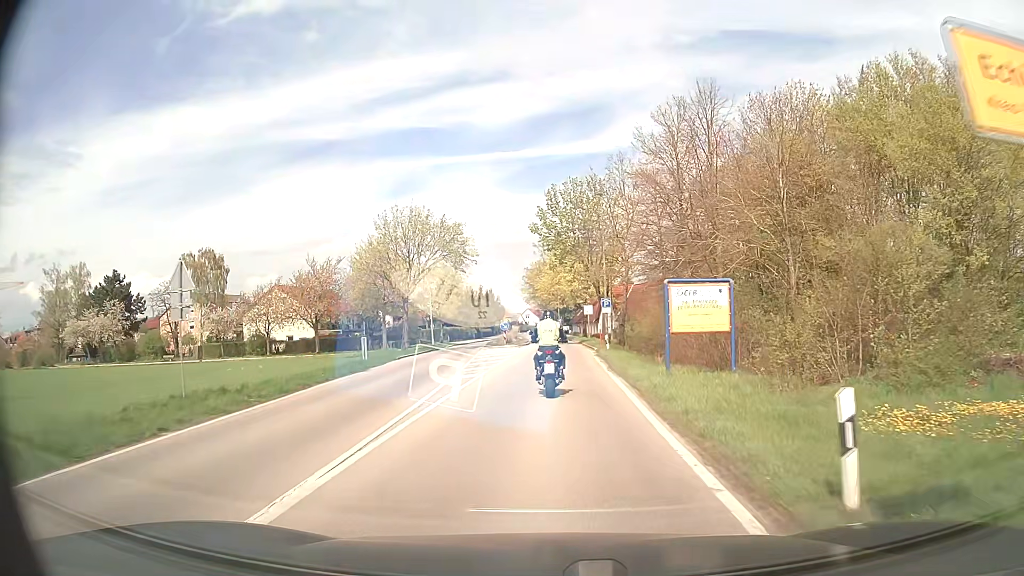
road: secondary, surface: asphalt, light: Day
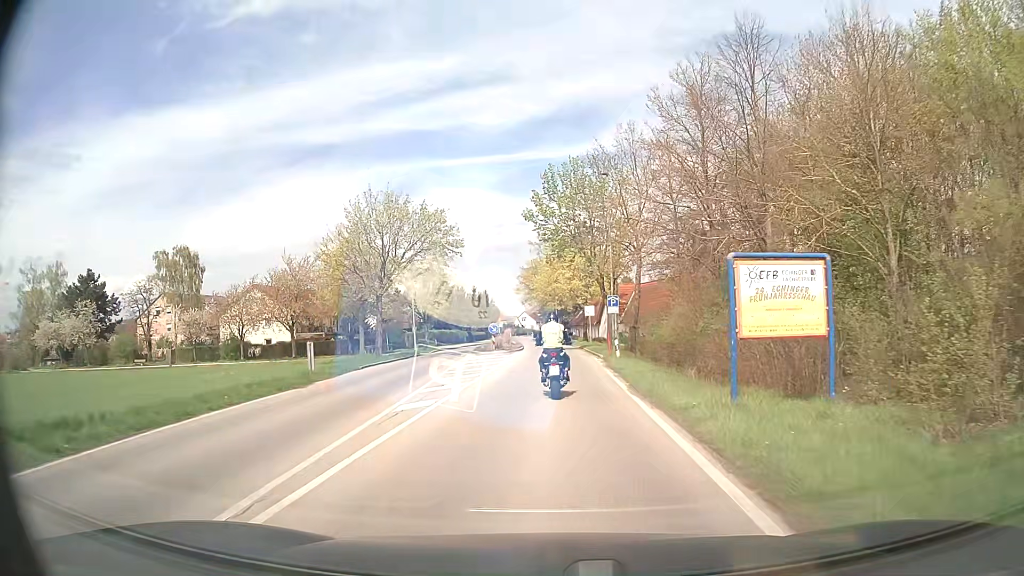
(0.0, +6.8) m; 0°
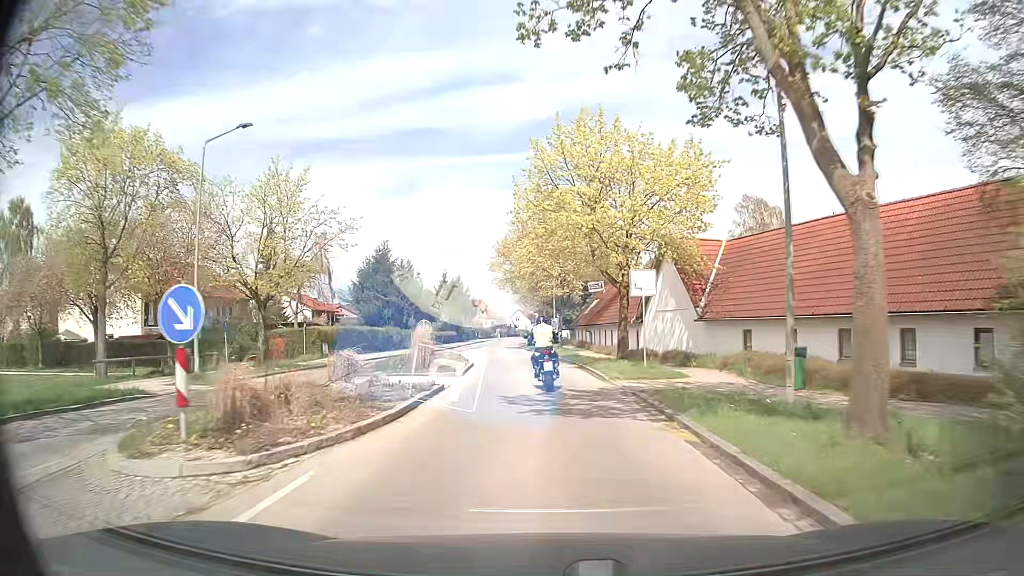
(+0.3, +35.4) m; 0°
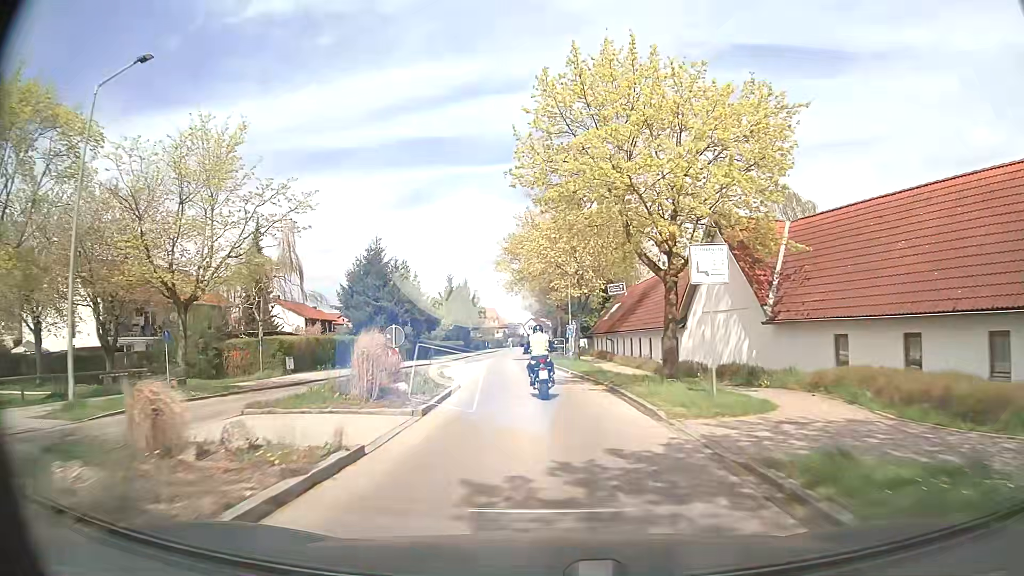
(0.0, +7.6) m; 0°
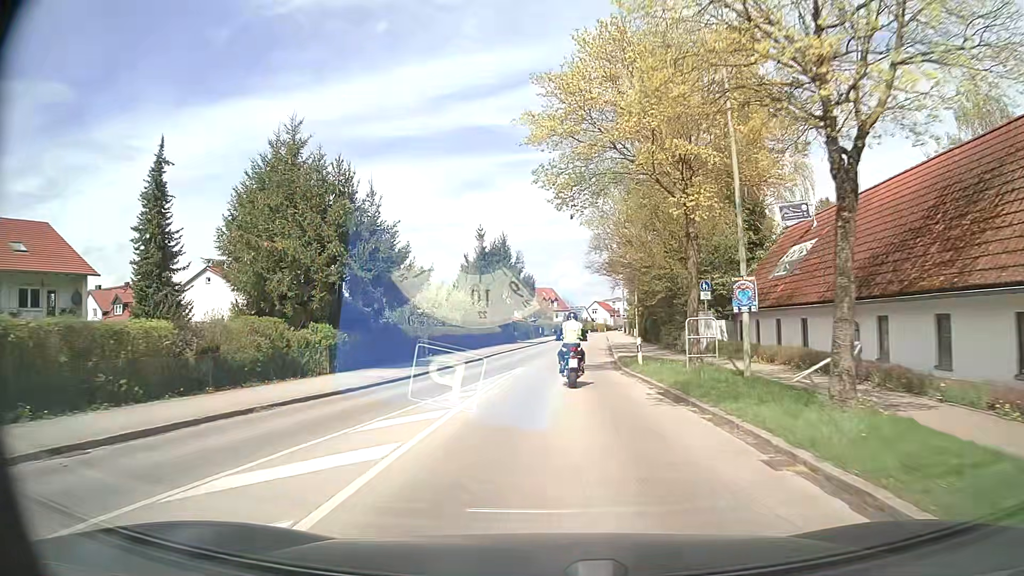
(-1.8, +30.5) m; -6°
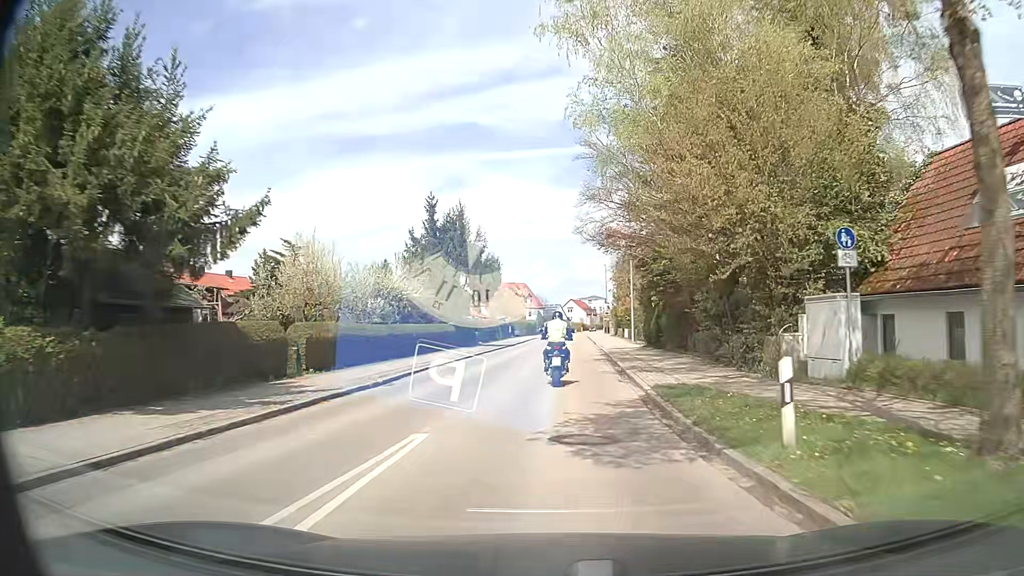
(+0.1, +15.0) m; +1°
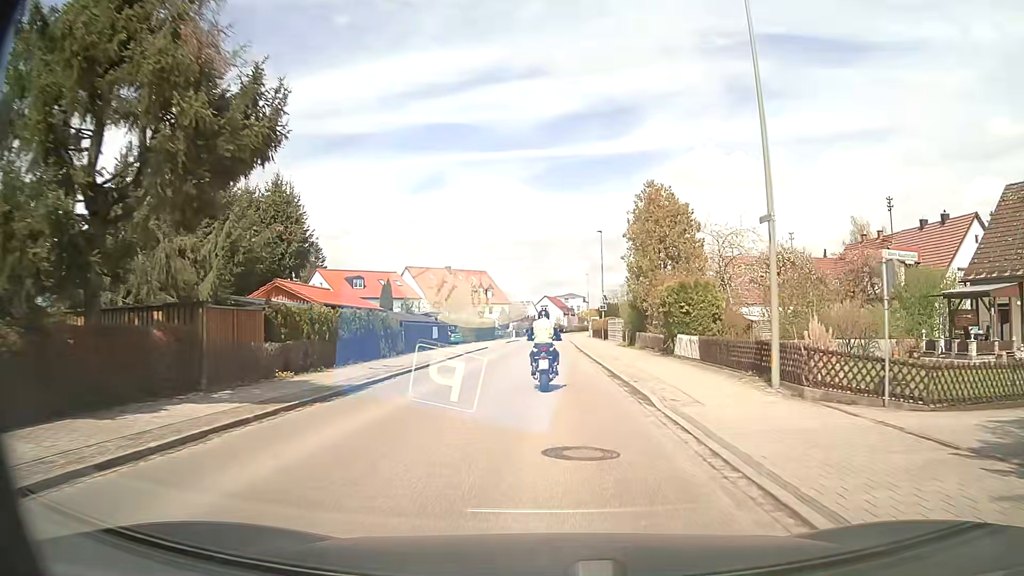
(+1.5, +37.6) m; +3°
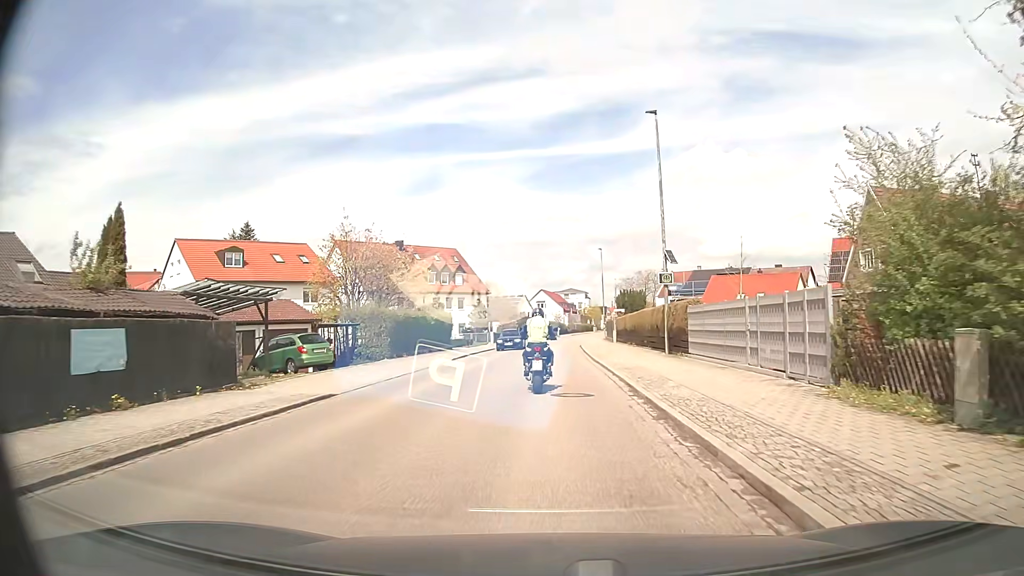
(+0.3, +35.9) m; 0°
(0, +10) (0, +20) (0, +30) (0, +40) (0, +50) (+1, +60) (+1, +70) (+2, +80) (+3, +90) (+4, +100) m
